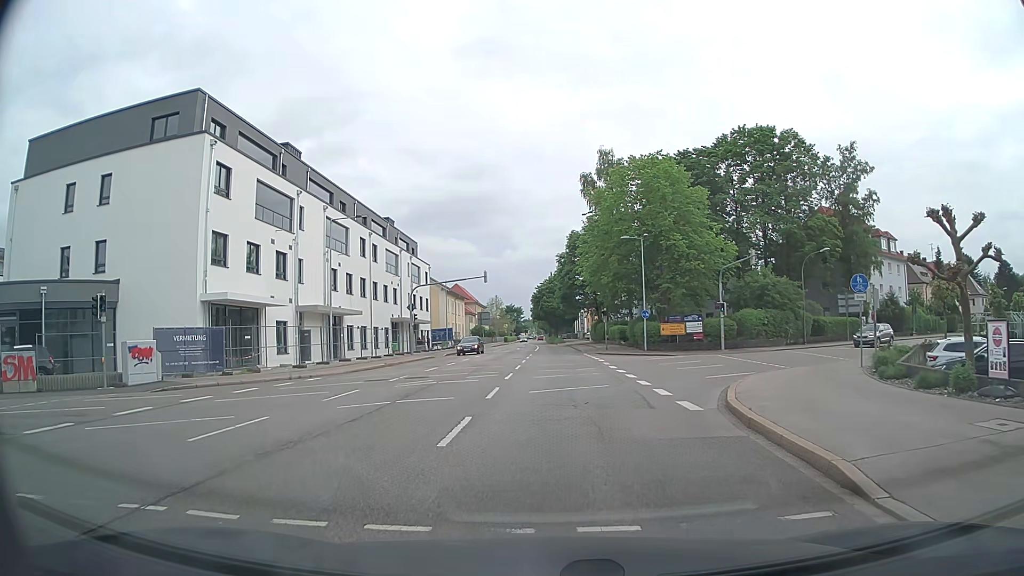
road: secondary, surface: asphalt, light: Day
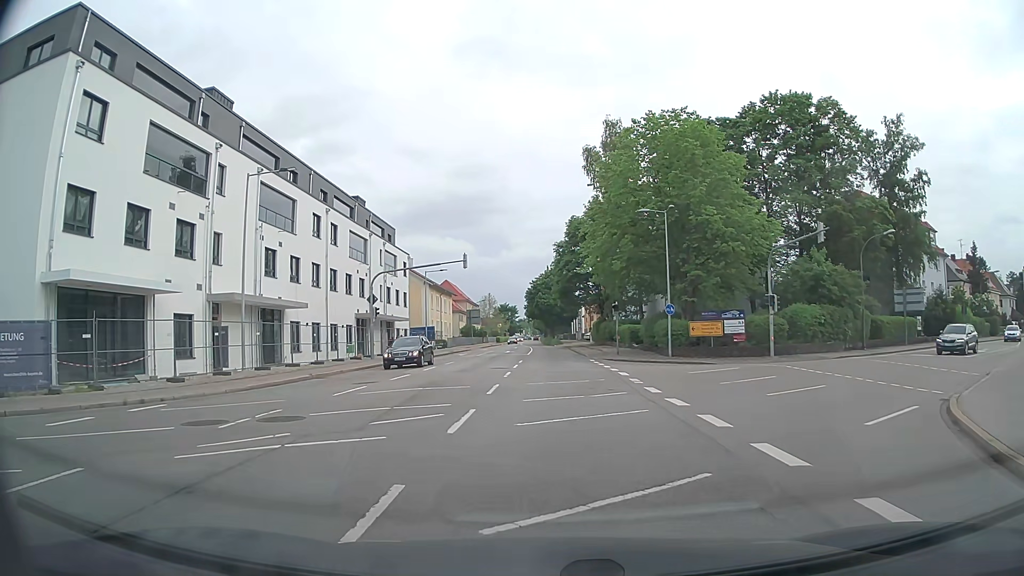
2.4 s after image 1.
(+0.1, +11.5) m; +1°
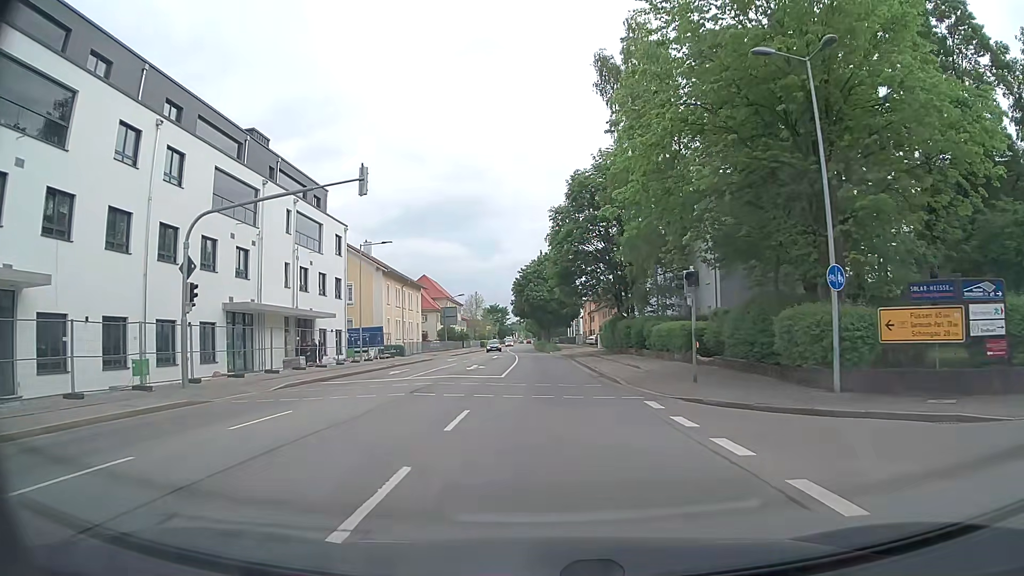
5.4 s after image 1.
(+0.1, +23.3) m; 0°
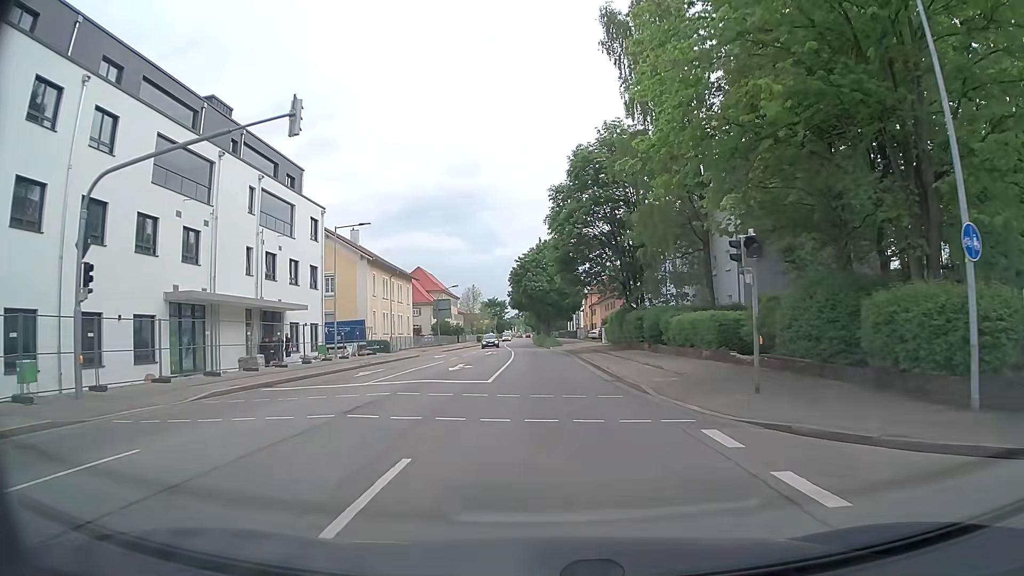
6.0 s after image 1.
(0.0, +5.8) m; +1°
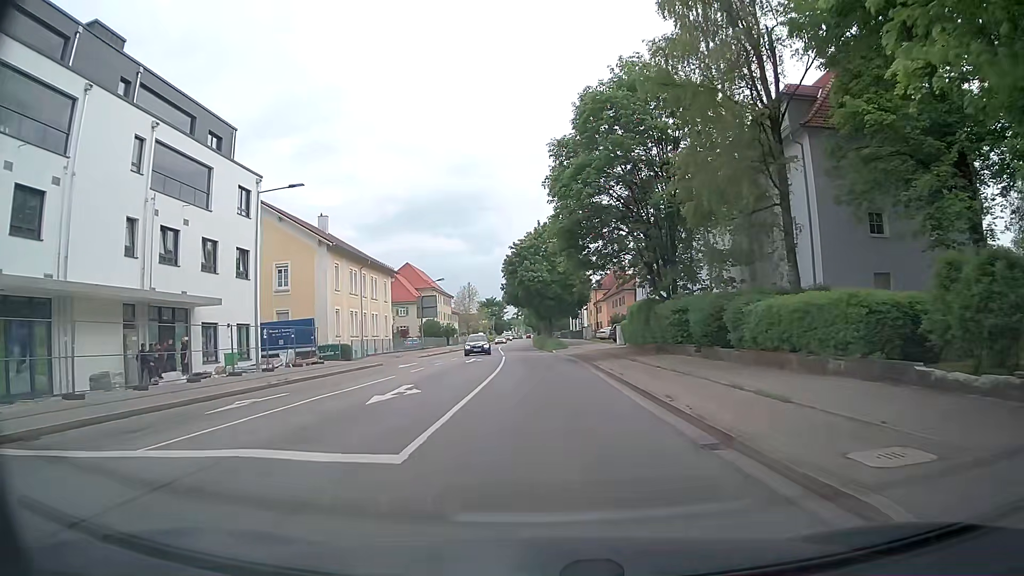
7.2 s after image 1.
(-0.1, +12.0) m; -1°
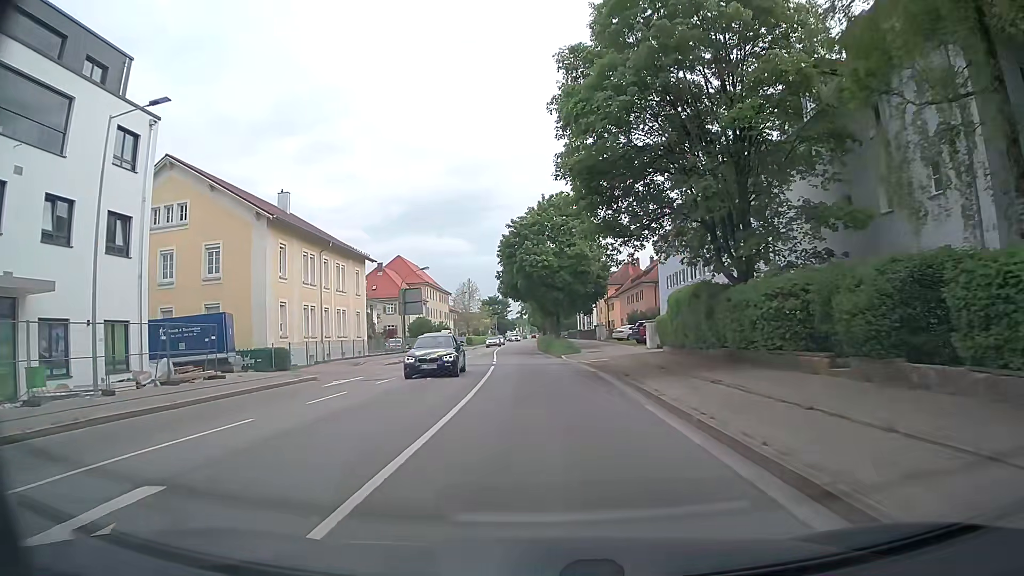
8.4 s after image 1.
(0.0, +12.6) m; 0°
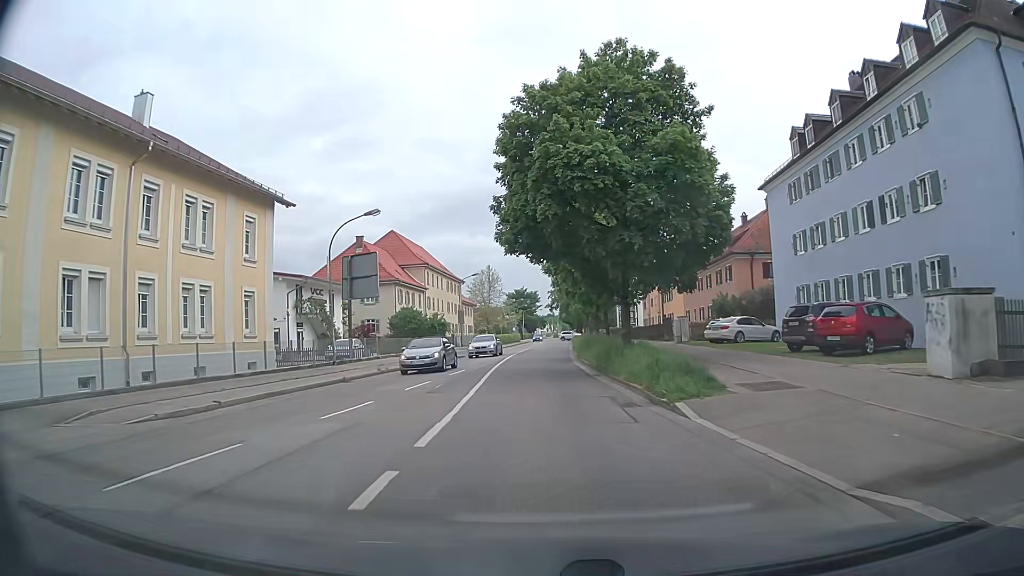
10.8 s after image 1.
(-0.8, +27.2) m; -2°
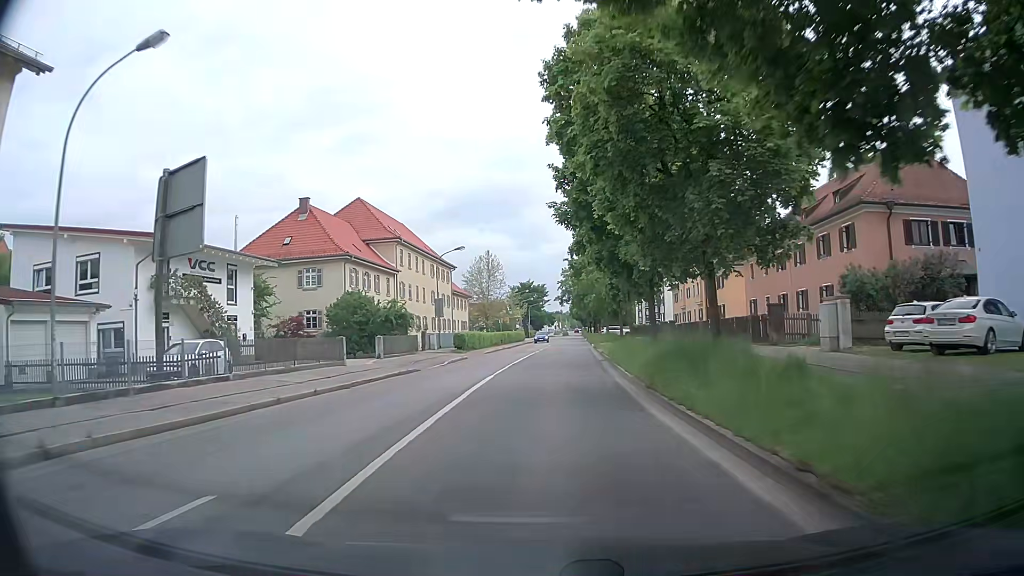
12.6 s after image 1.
(-0.4, +21.0) m; -1°
(0, +10) (0, +20) (+1, +30) (+1, +40) (+2, +50) (+2, +60) (+3, +70) (+3, +80) (+4, +90) (+4, +100) m
